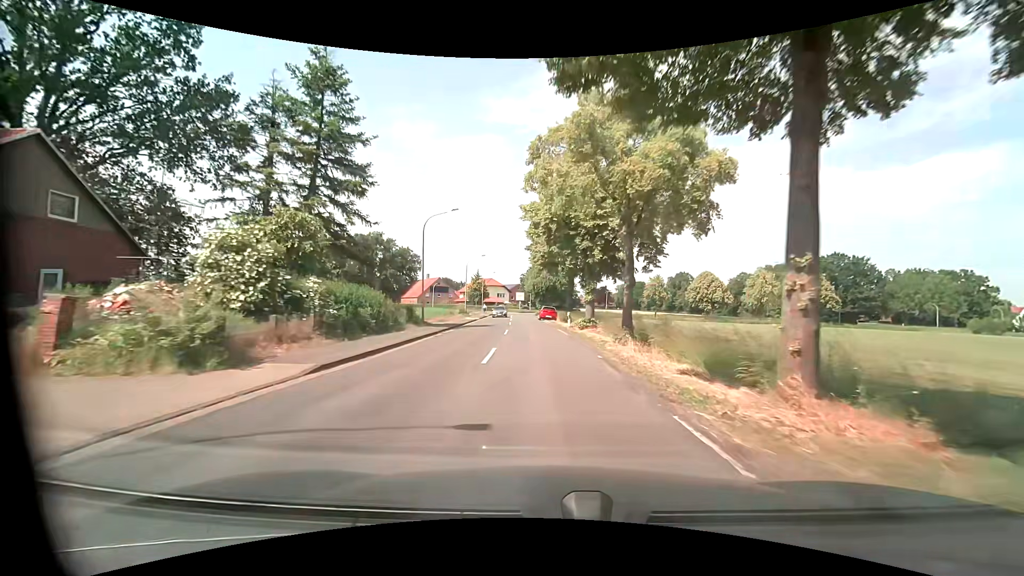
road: secondary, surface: asphalt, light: Day
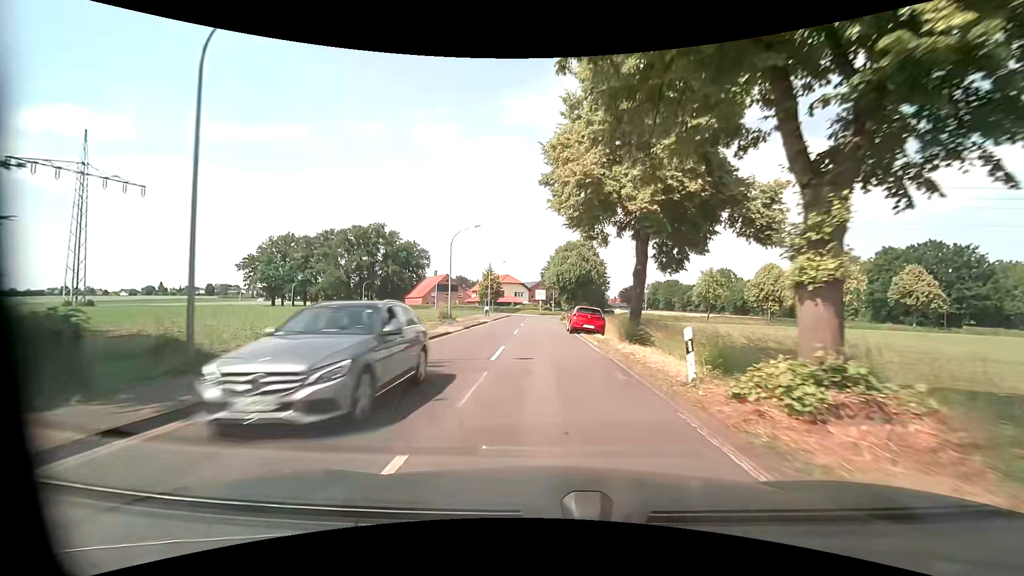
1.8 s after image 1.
(-0.6, +23.4) m; -2°
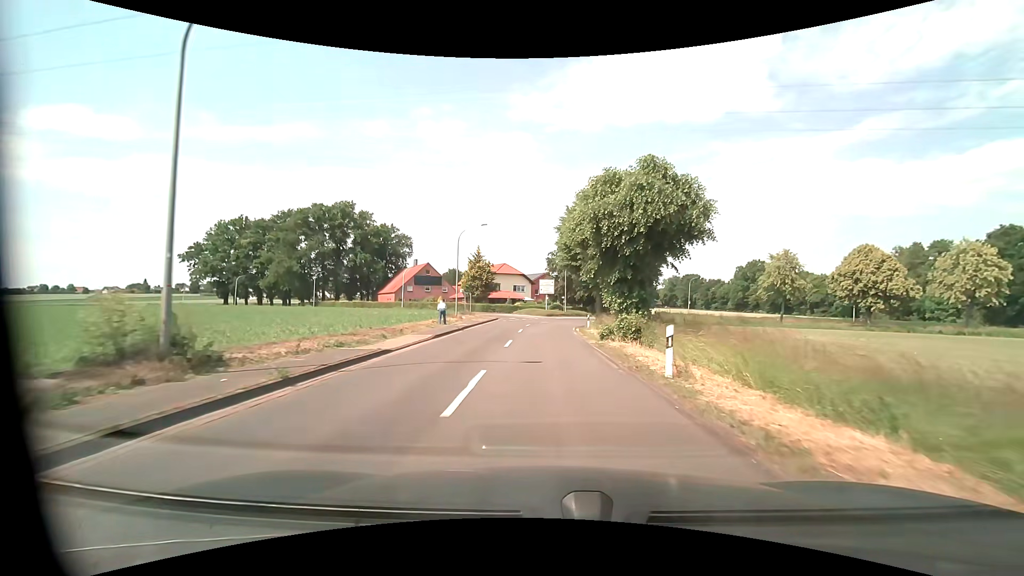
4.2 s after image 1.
(-0.5, +30.5) m; -1°
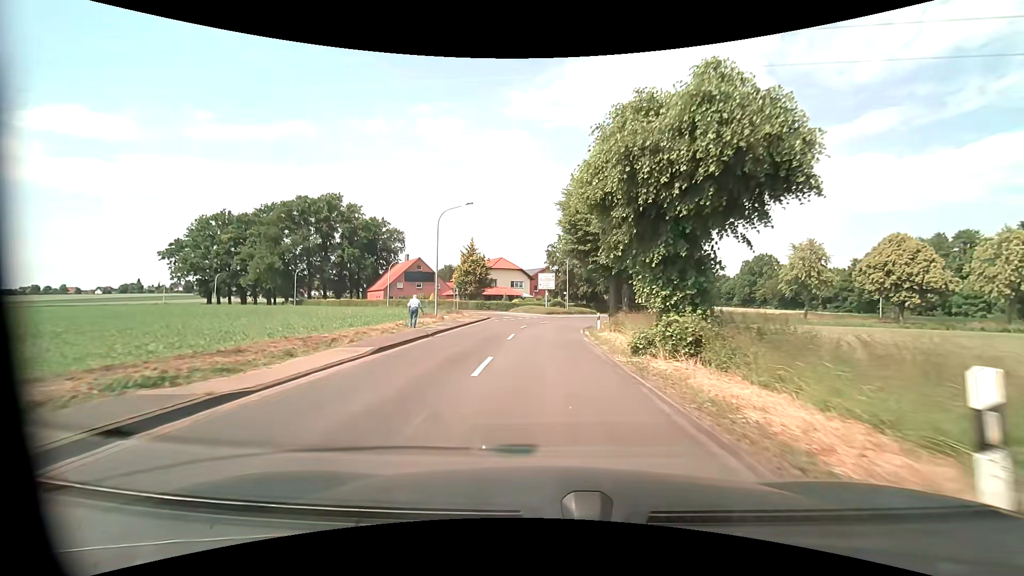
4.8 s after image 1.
(0.0, +7.2) m; 0°
